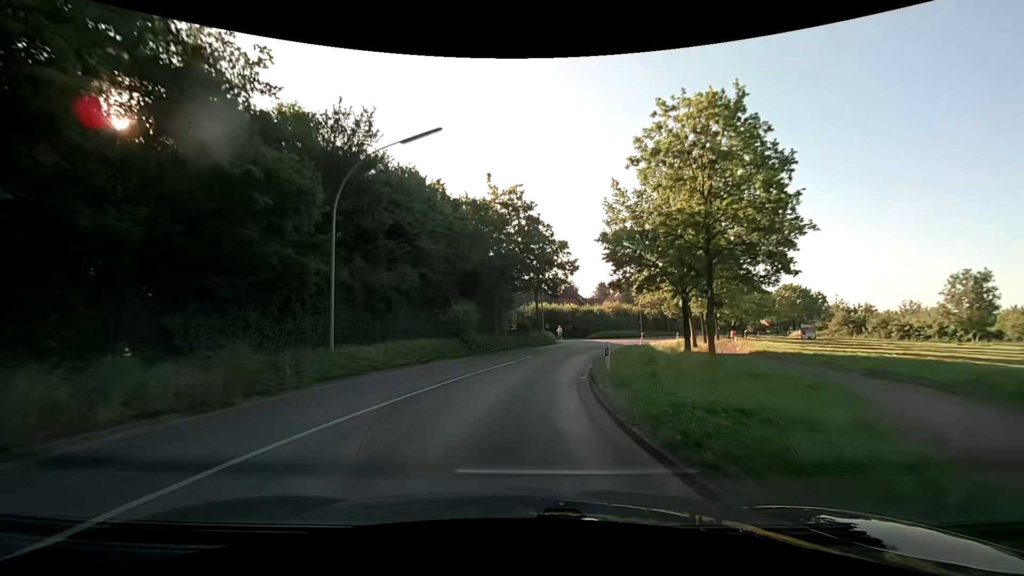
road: secondary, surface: asphalt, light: Day
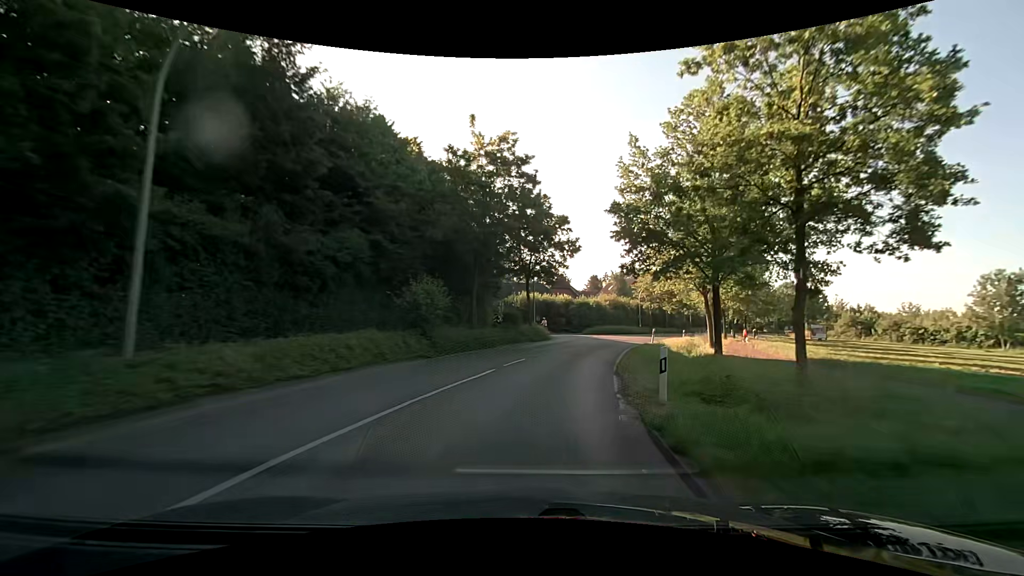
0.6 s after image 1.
(+0.2, +7.7) m; +2°
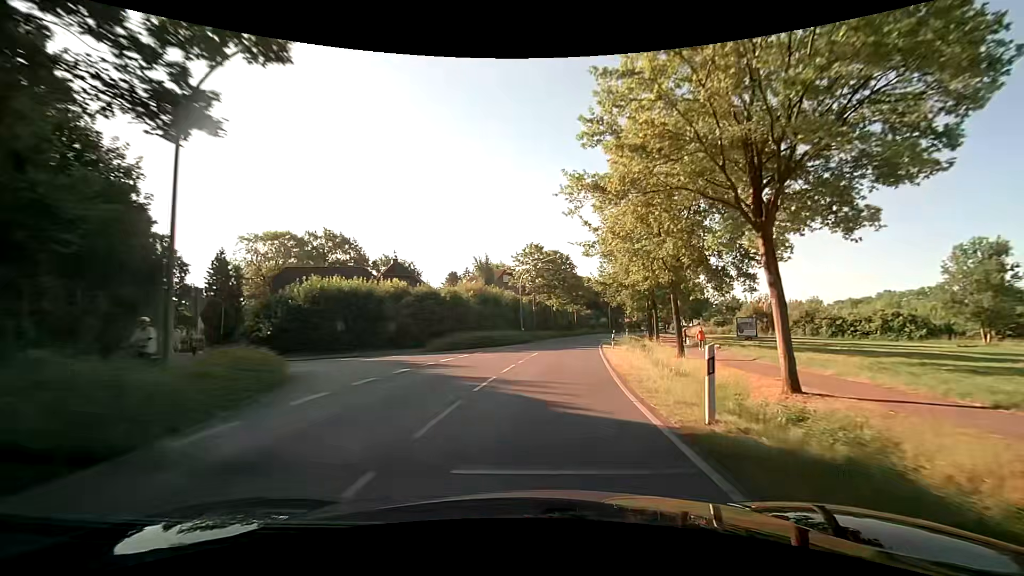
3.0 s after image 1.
(+4.5, +30.6) m; +15°
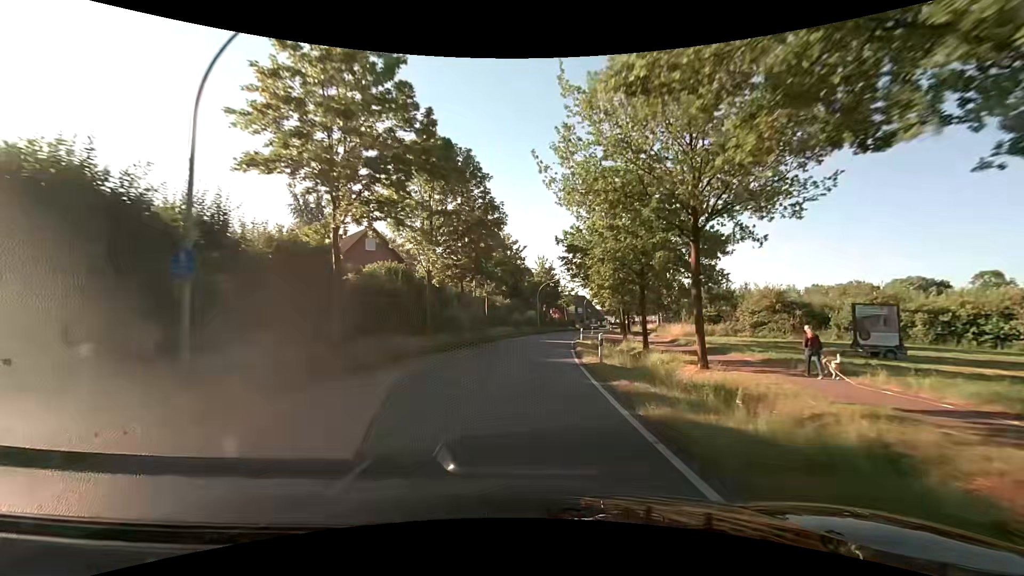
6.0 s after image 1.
(+4.4, +38.6) m; +10°
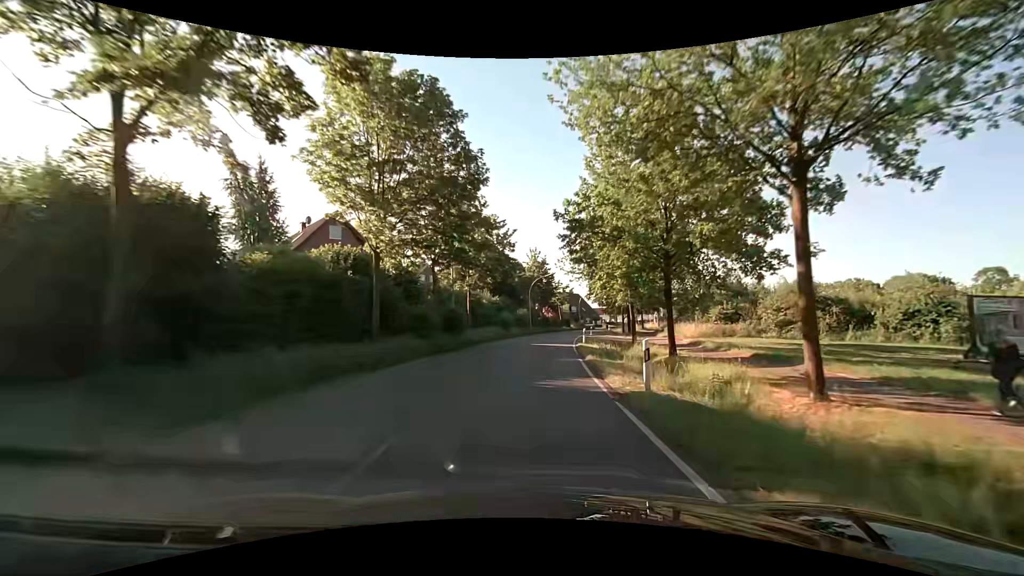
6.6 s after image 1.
(+0.1, +7.8) m; +1°
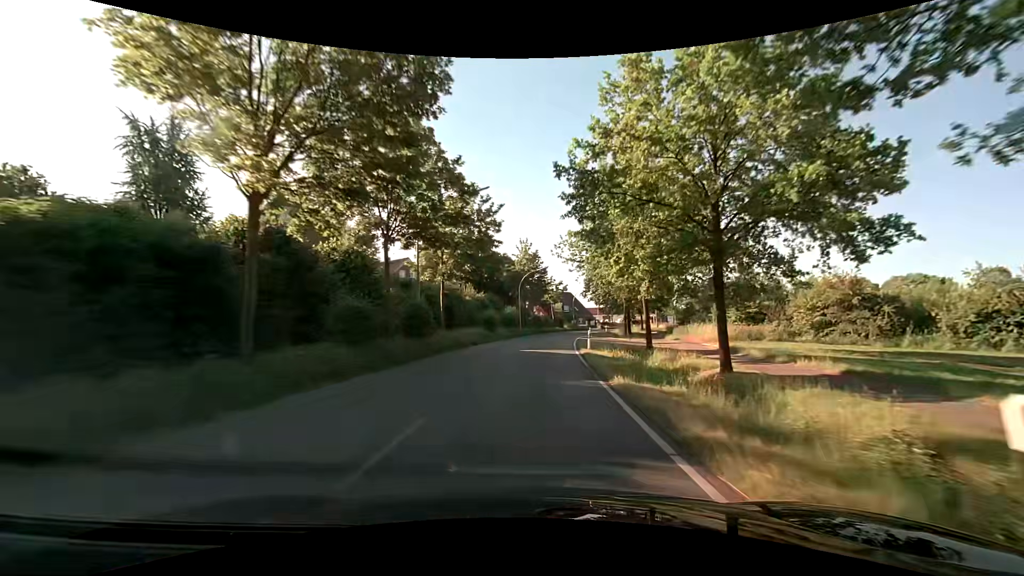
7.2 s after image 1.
(+0.1, +7.8) m; +1°
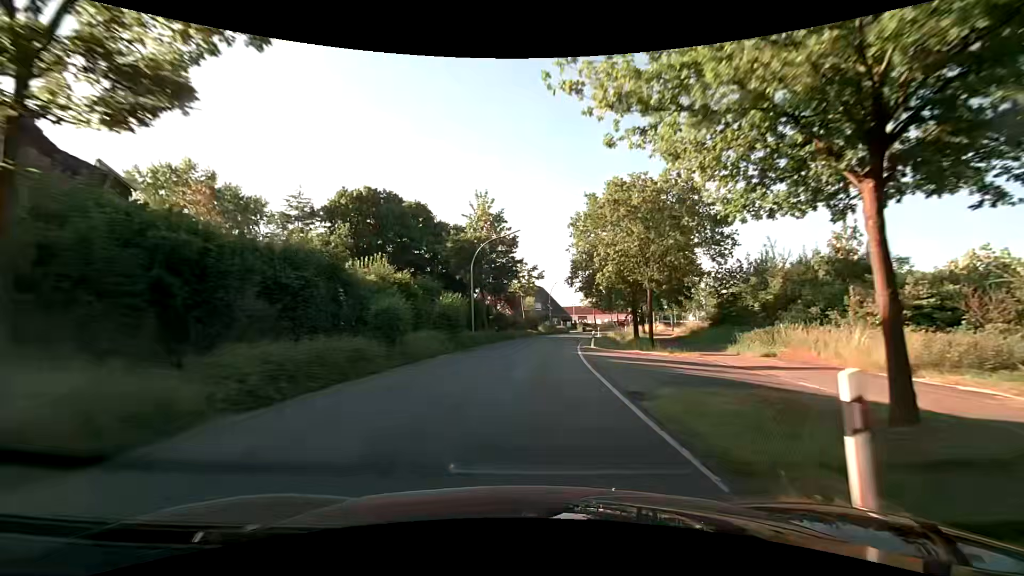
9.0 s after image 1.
(+0.7, +23.4) m; +4°
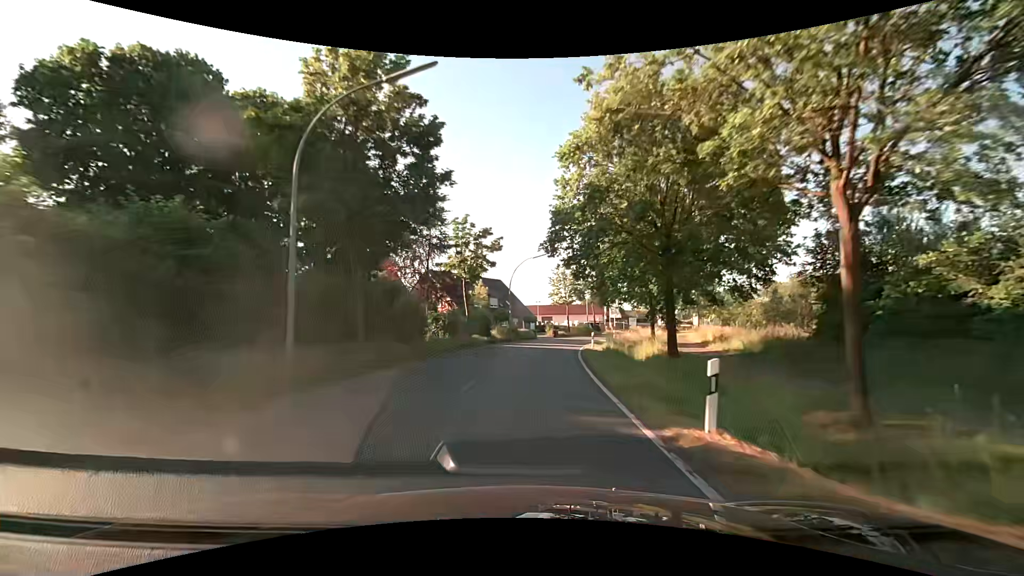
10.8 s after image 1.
(+1.0, +23.3) m; +5°
(0, +10) (+1, +20) (+2, +30) (+3, +40) (+6, +50) (+8, +59) (+12, +69) (+16, +78) (+20, +87) (+25, +95) m
